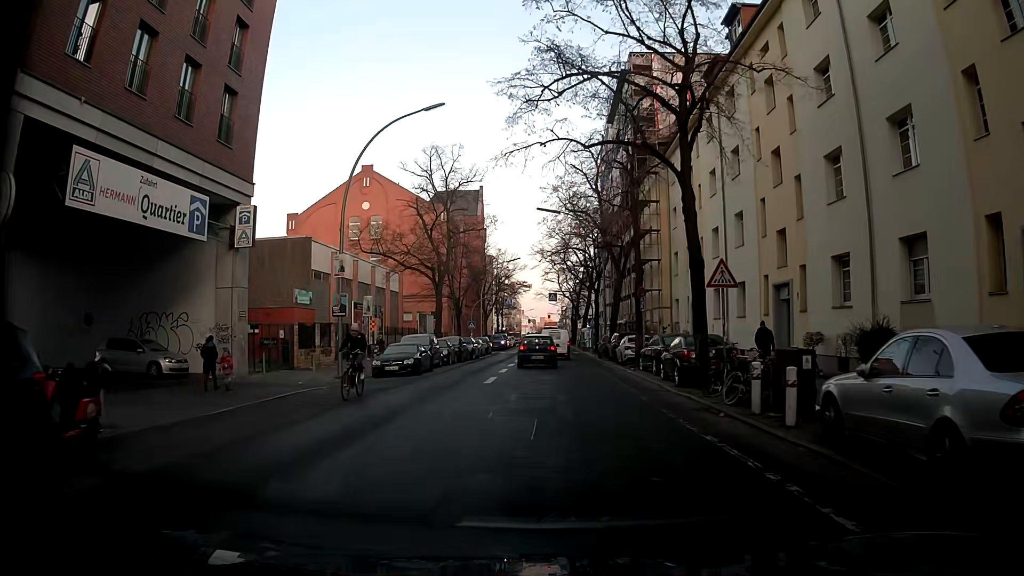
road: tertiary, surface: asphalt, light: Day
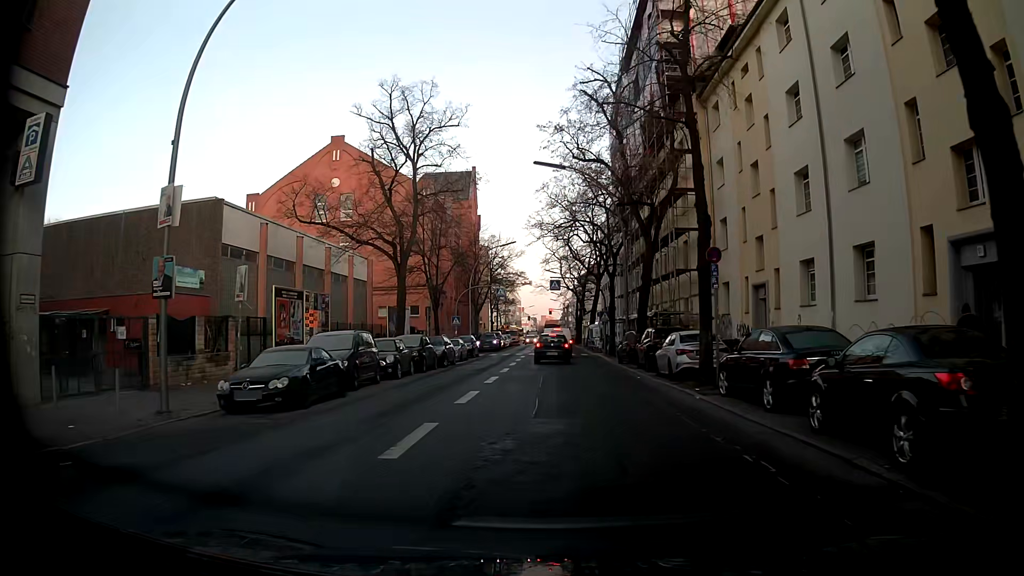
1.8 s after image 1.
(+0.1, +12.5) m; +1°
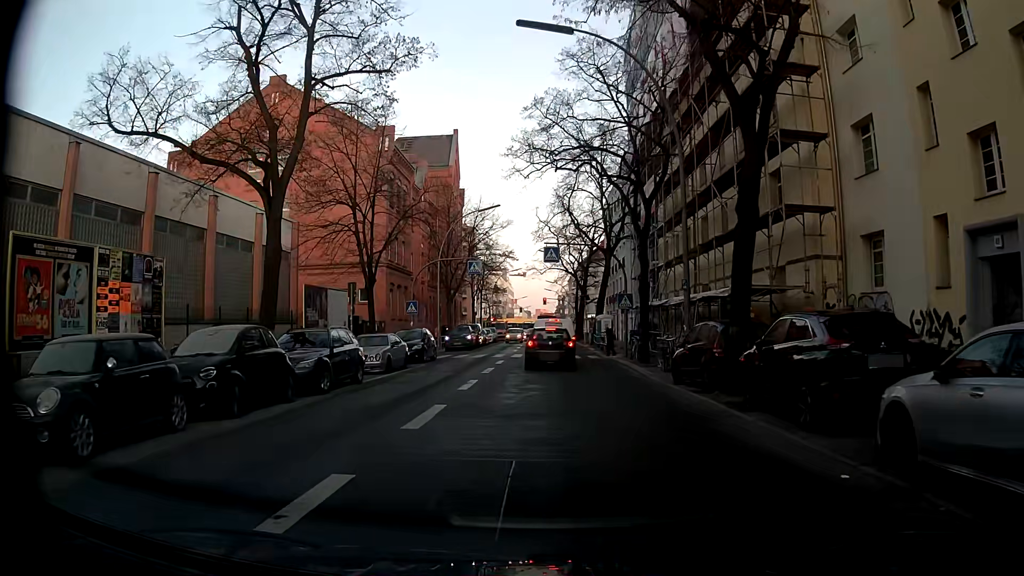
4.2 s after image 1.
(-0.1, +16.0) m; 0°
